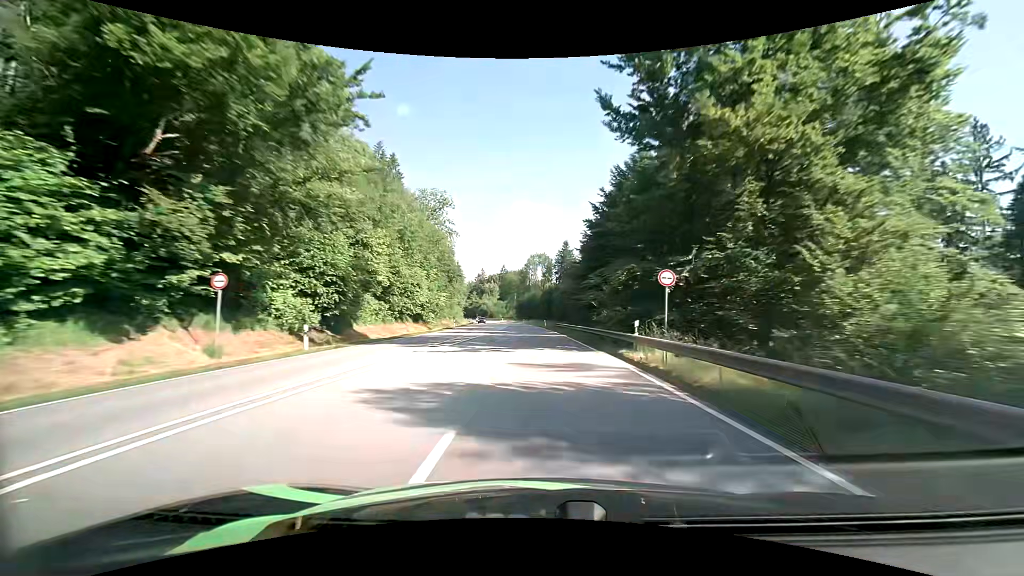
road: primary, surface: asphalt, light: Day
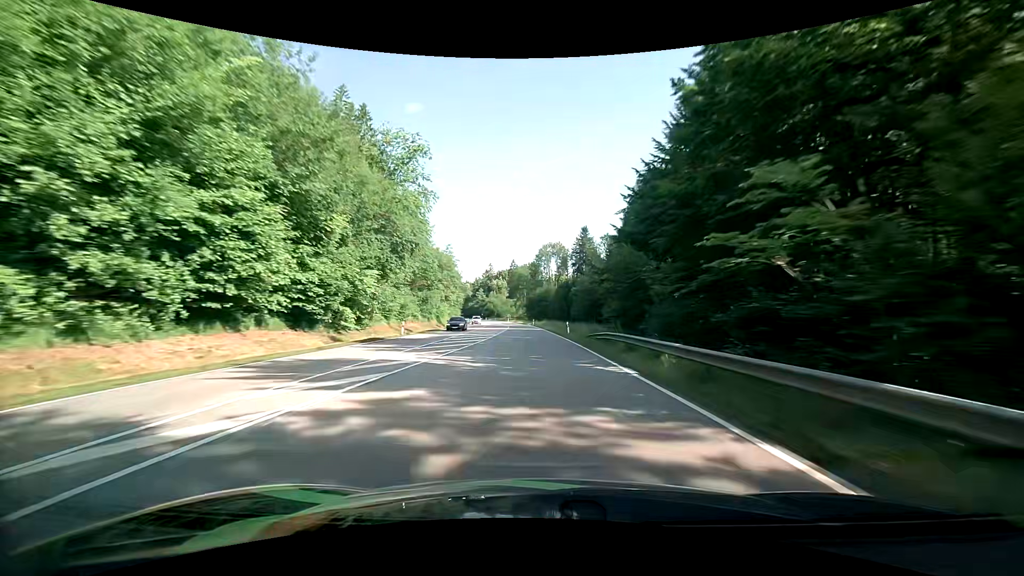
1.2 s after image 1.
(-0.4, +31.9) m; -2°
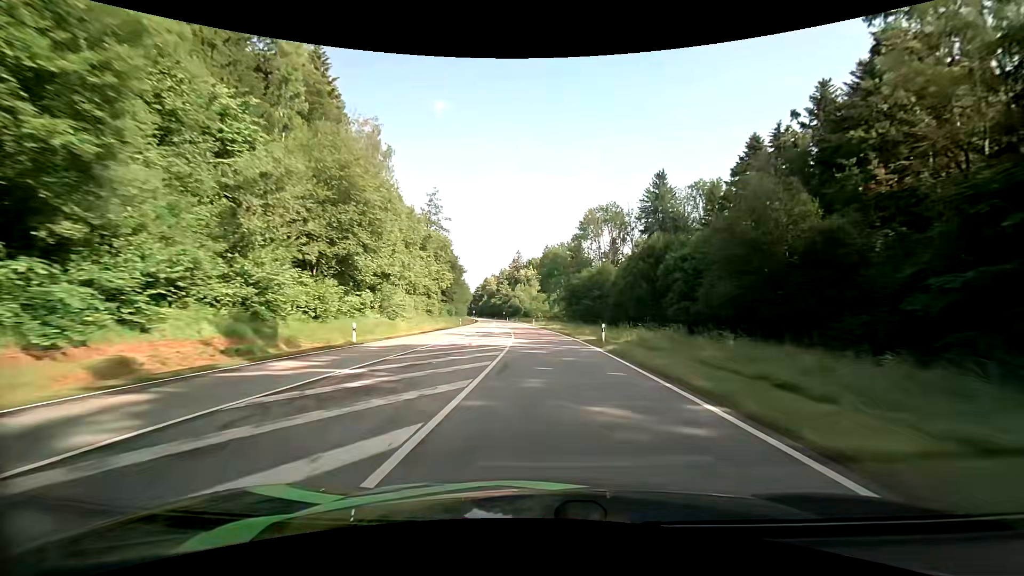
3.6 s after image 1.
(-2.3, +63.5) m; -4°
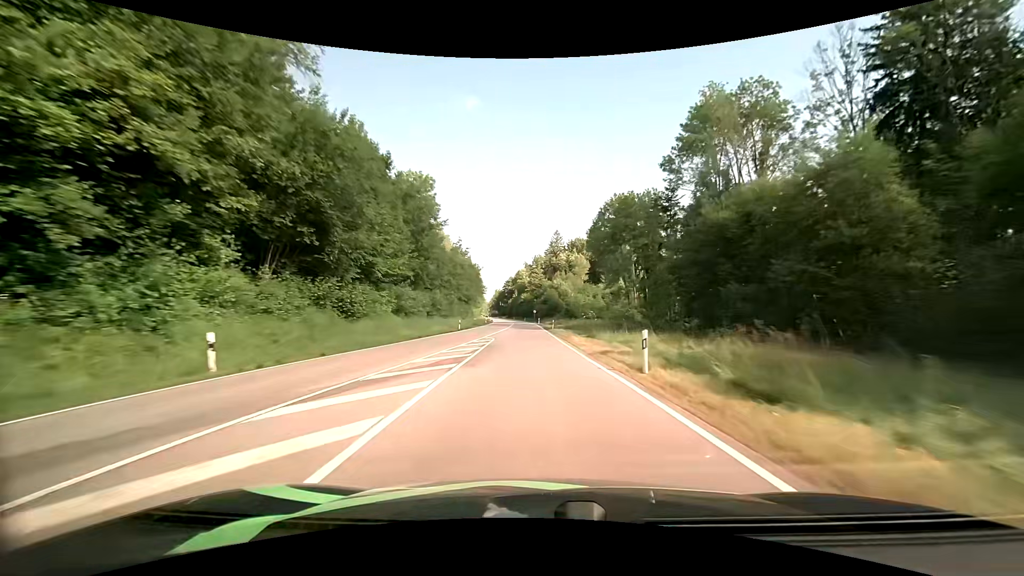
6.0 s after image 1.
(-2.2, +63.2) m; -4°
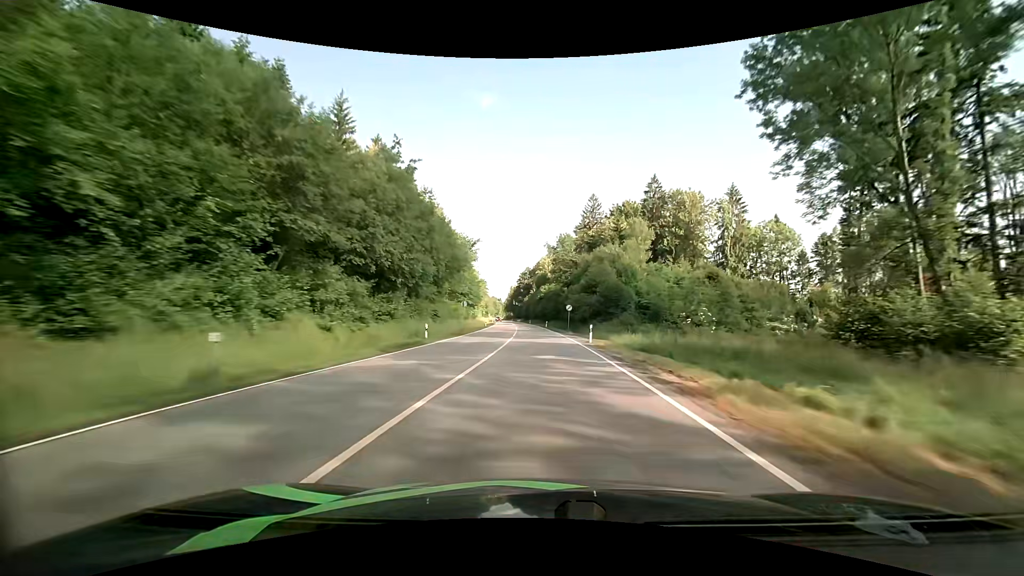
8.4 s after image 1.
(-2.0, +63.0) m; -3°
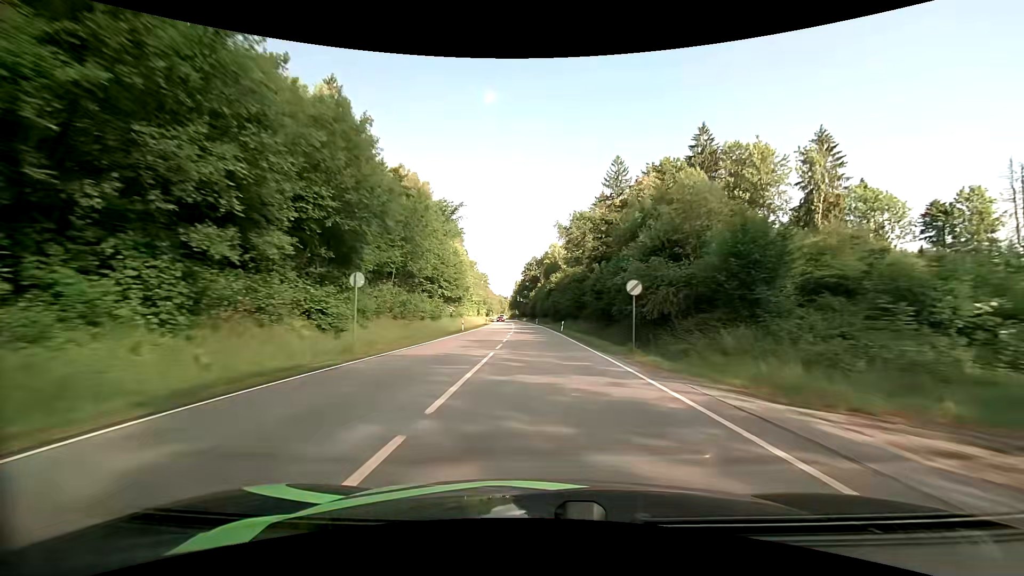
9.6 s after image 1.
(-0.3, +31.5) m; -1°
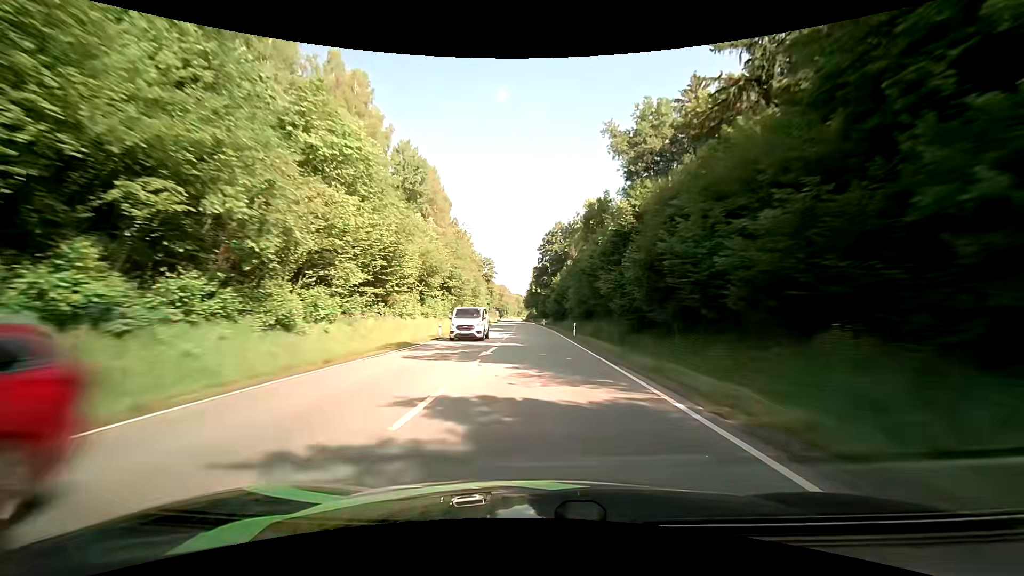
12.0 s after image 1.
(-1.6, +63.4) m; -3°
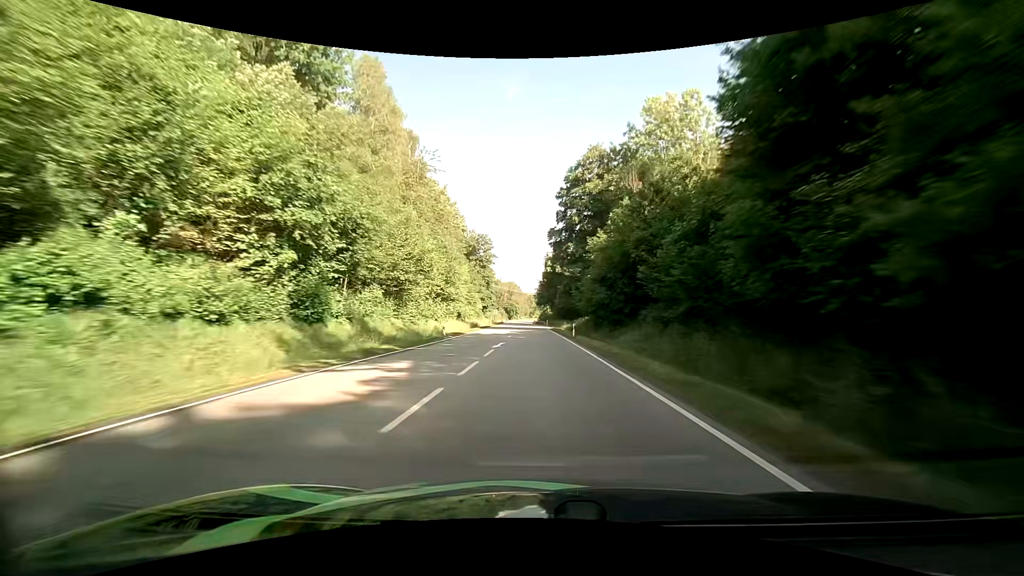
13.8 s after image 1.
(-0.7, +48.5) m; -1°
(0, +10) (0, +20) (0, +30) (-1, +40) (-1, +50) (-1, +60) (-1, +70) (-2, +80) (-2, +90) (-2, +100) m
